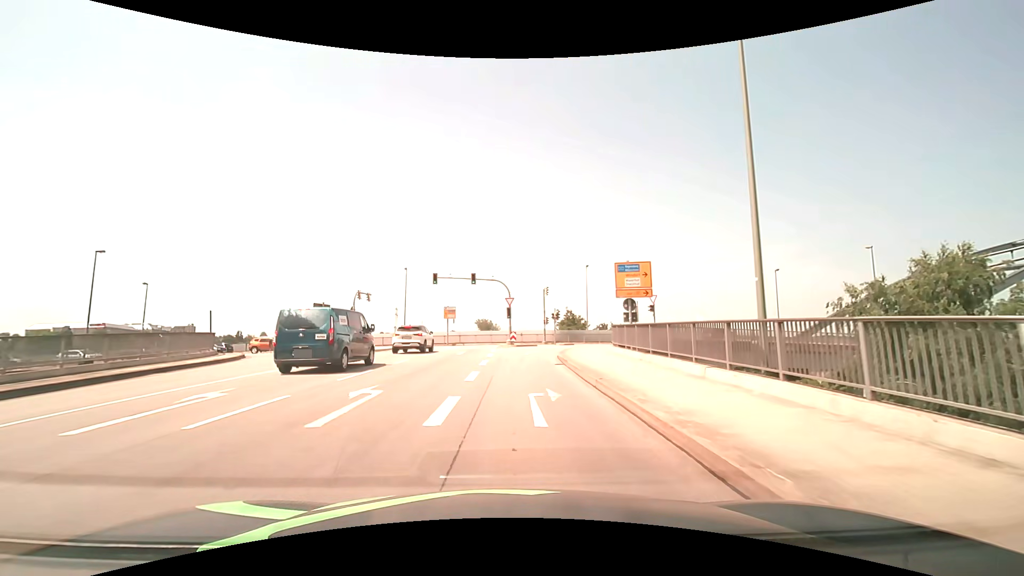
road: primary_link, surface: asphalt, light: Day
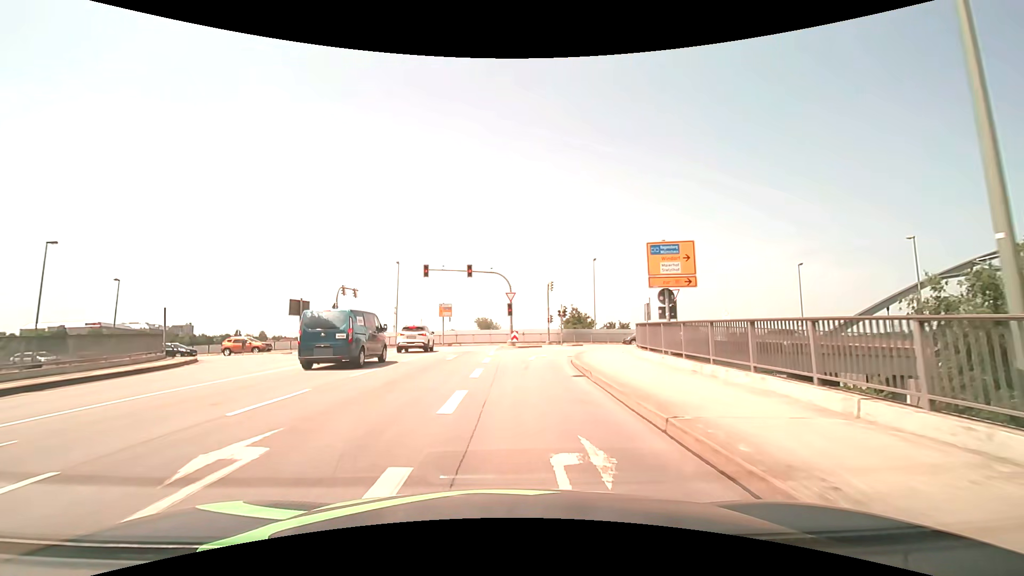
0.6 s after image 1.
(0.0, +5.1) m; 0°
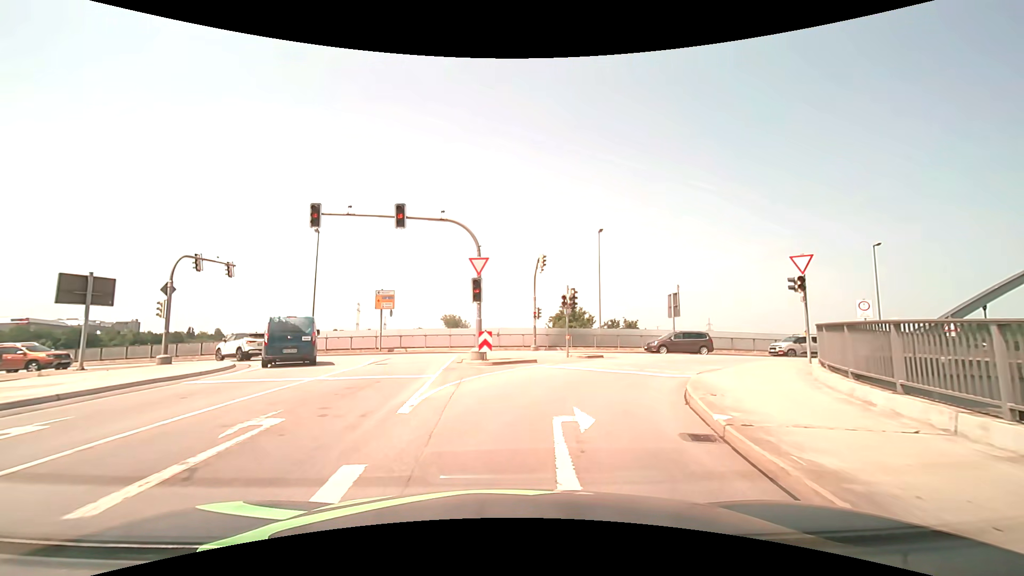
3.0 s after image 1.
(+0.2, +17.7) m; +3°
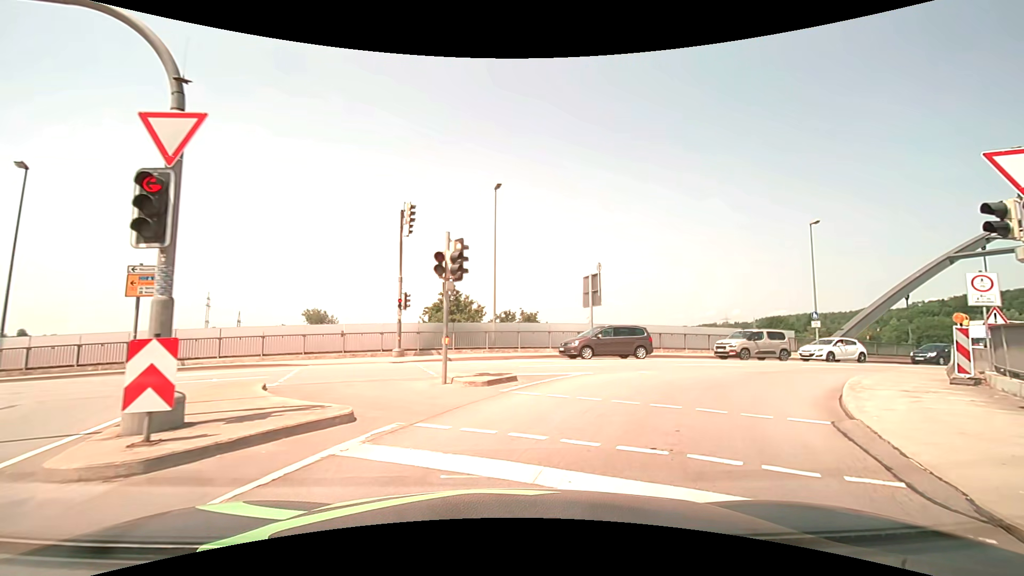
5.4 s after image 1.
(+1.2, +12.3) m; +13°
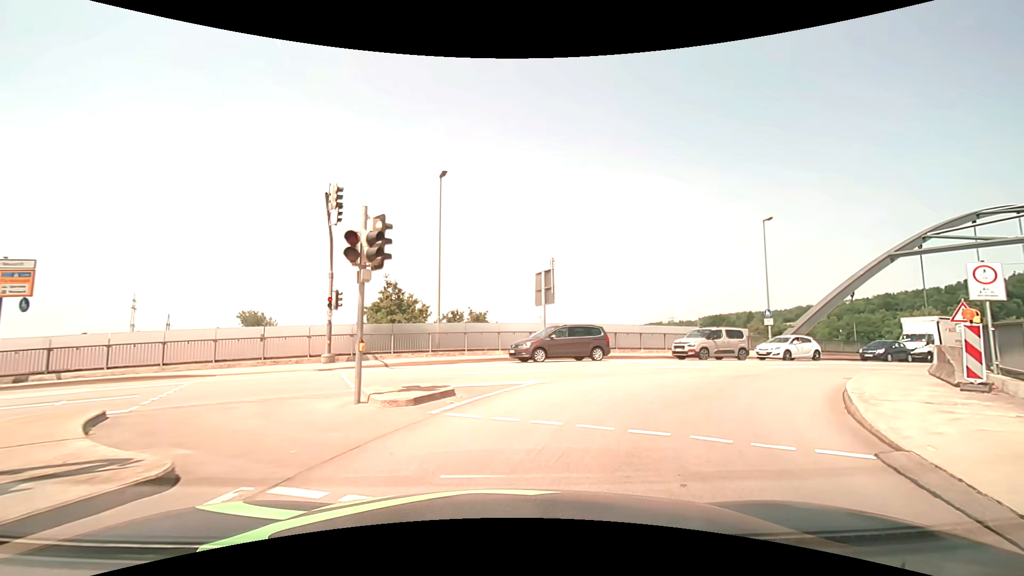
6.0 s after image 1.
(+0.1, +2.4) m; +6°
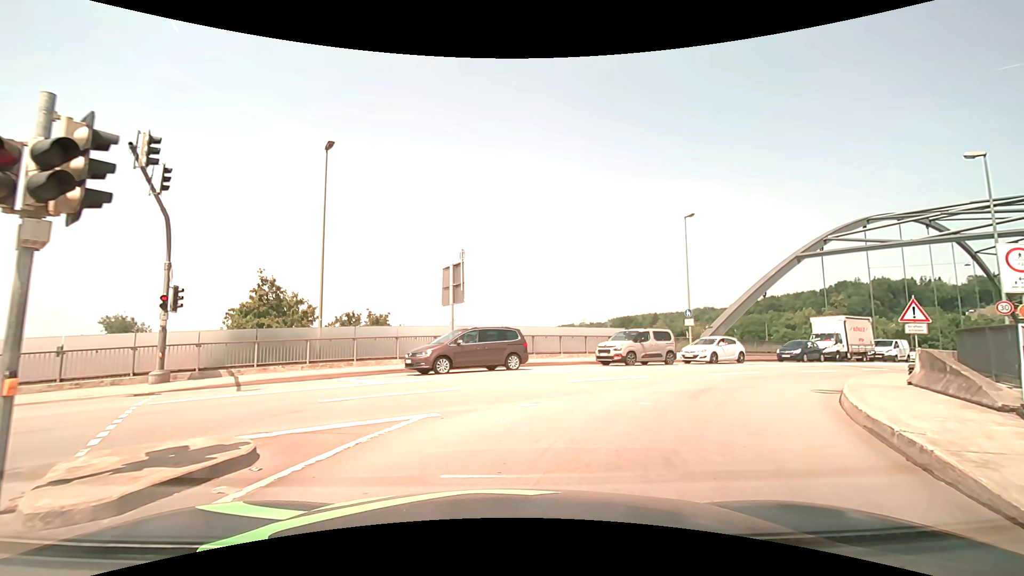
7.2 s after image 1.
(+0.3, +4.0) m; +9°
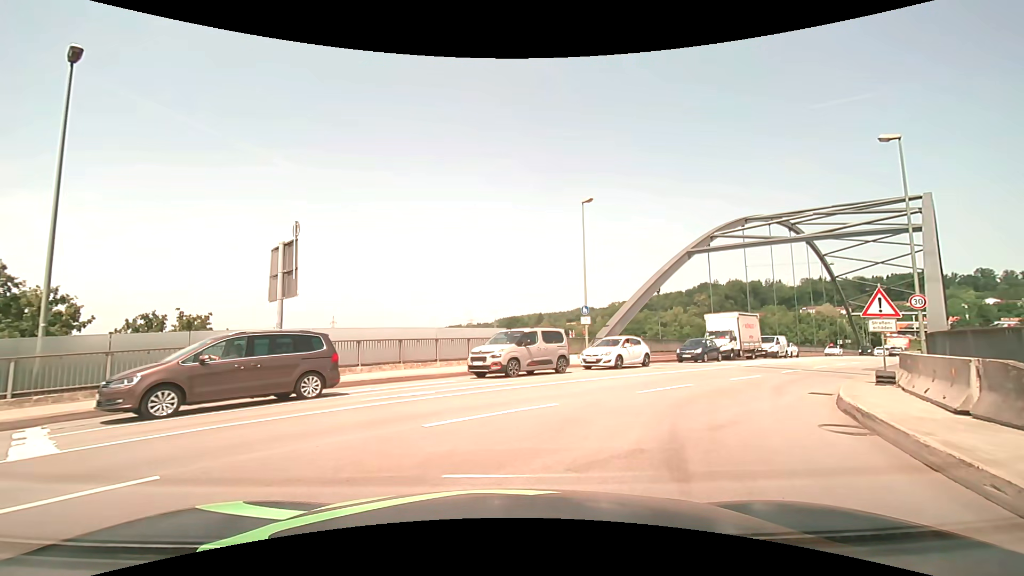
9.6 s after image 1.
(+0.7, +5.7) m; +14°
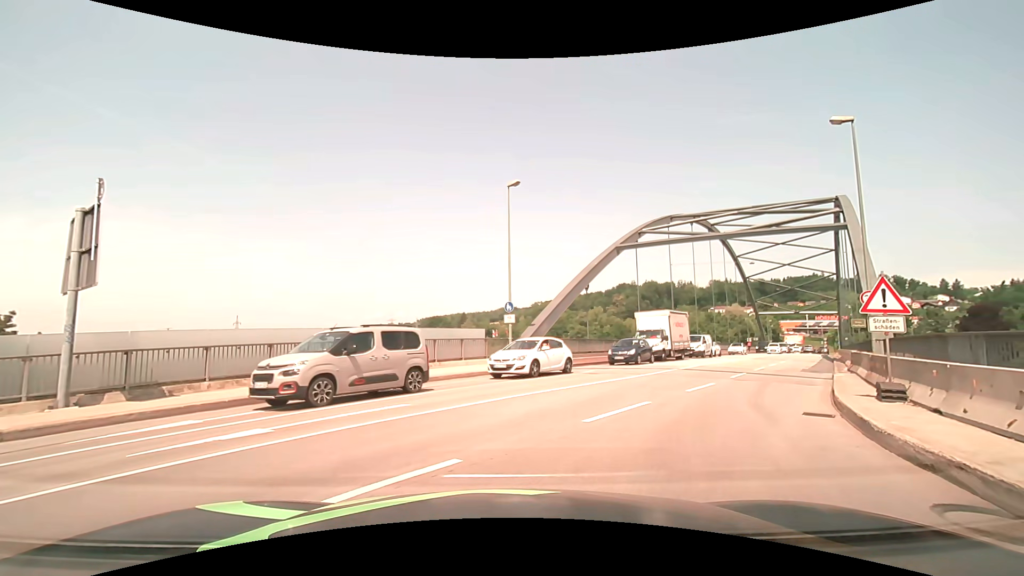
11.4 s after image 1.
(+0.2, +4.1) m; +7°
(+2, +10) (+8, +18) (+14, +26) (+19, +34) (+25, +43) (+31, +51) (+36, +59) (+41, +68) (+46, +77) (+51, +85) m
